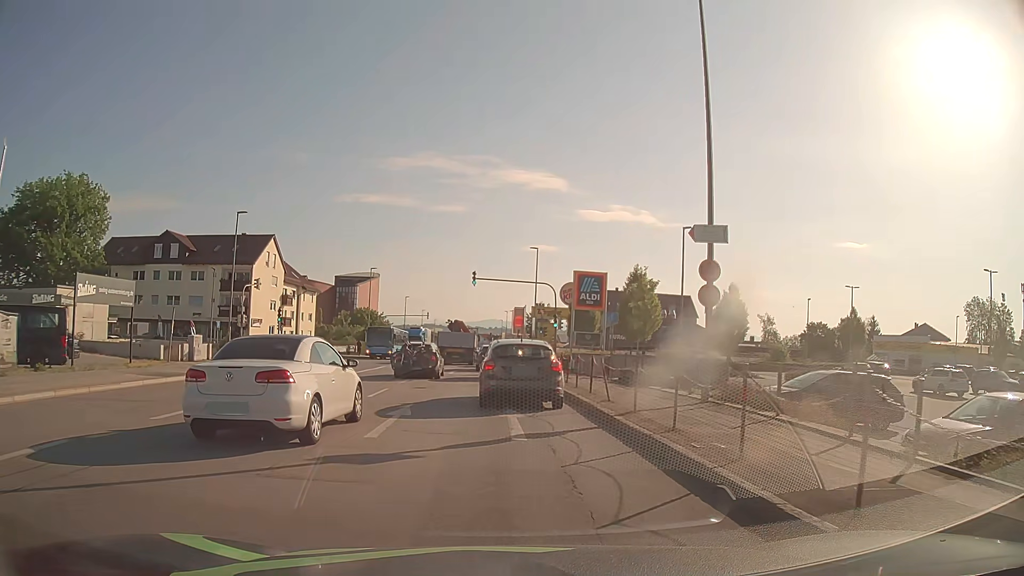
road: tertiary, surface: asphalt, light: Day
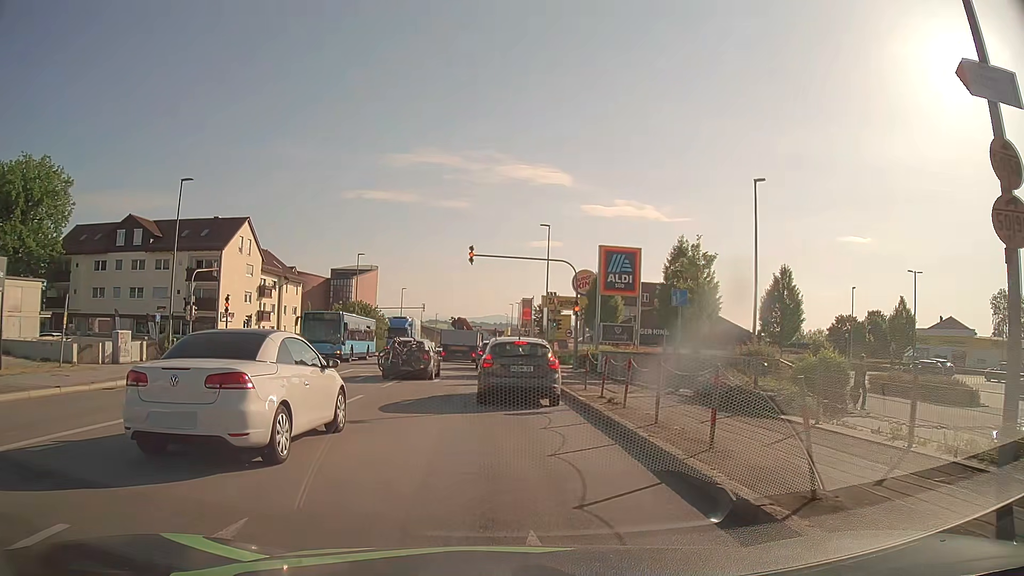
(-0.1, +9.5) m; -1°
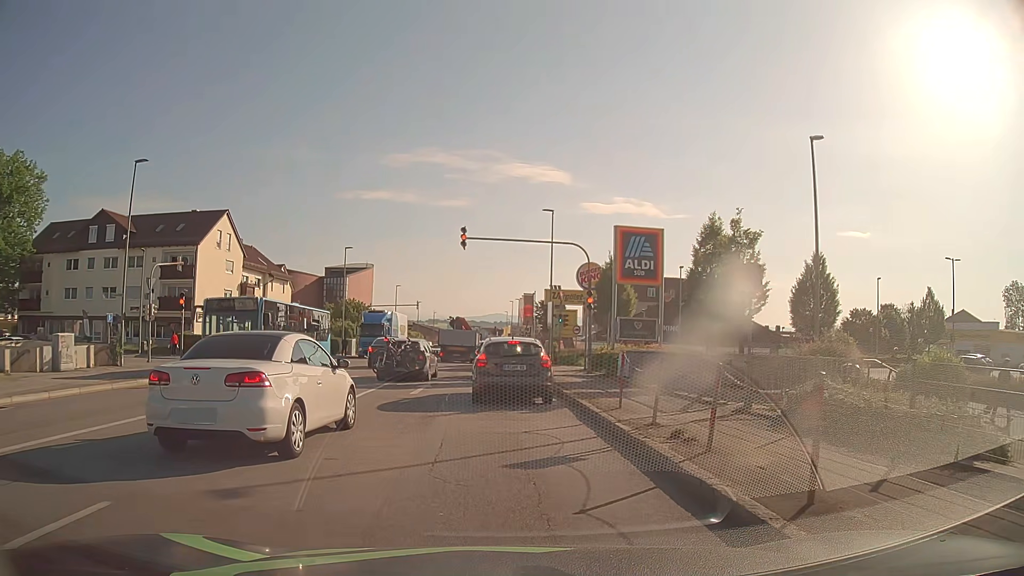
(+0.1, +5.2) m; 0°
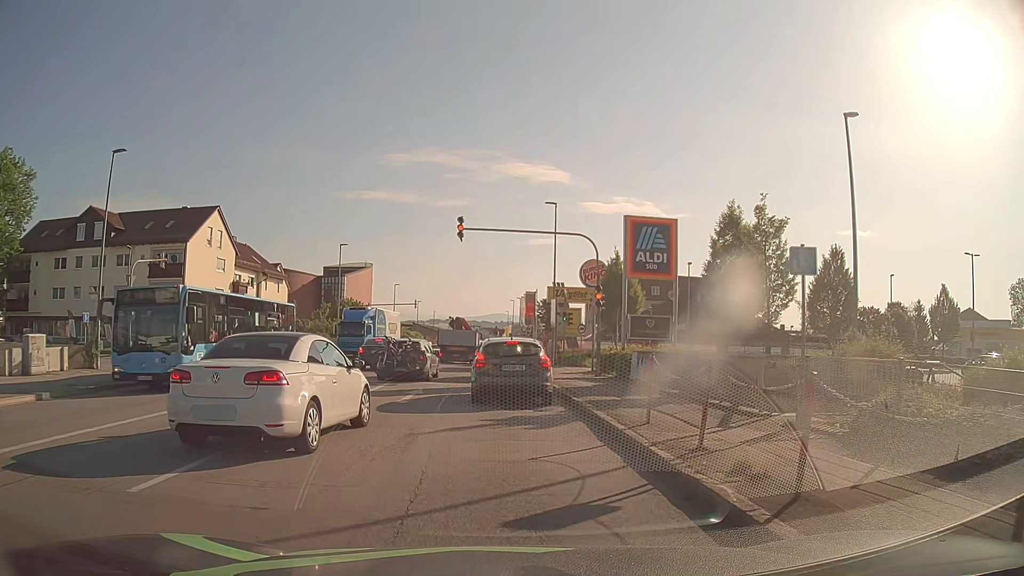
(0.0, +2.3) m; -1°
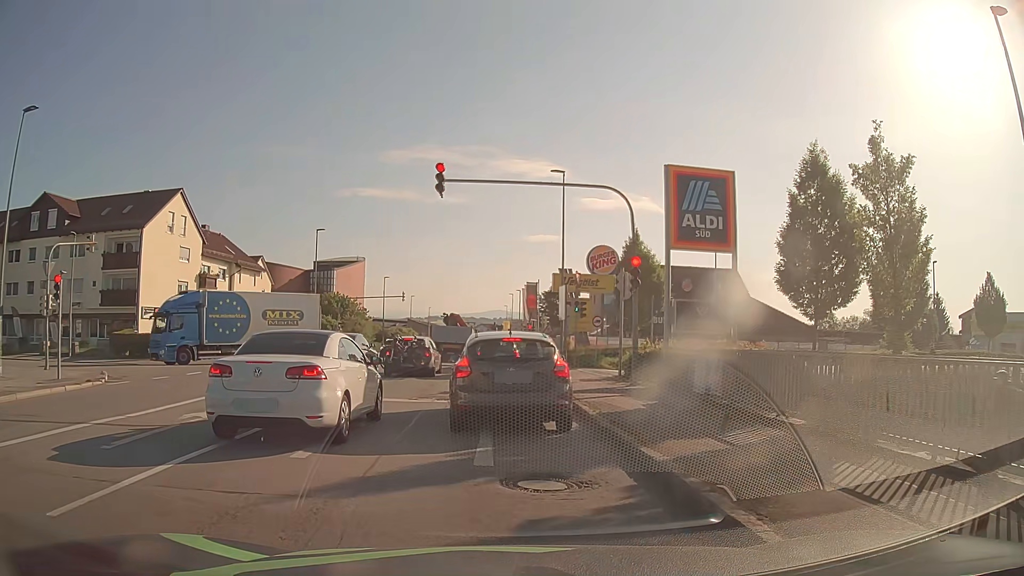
(+0.1, +7.2) m; +1°
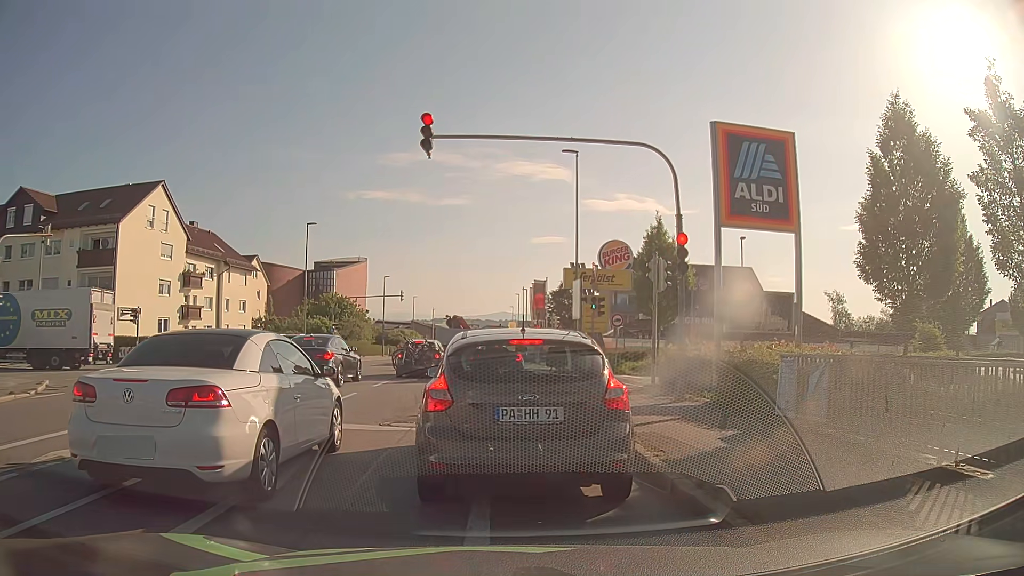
(0.0, +4.1) m; -1°
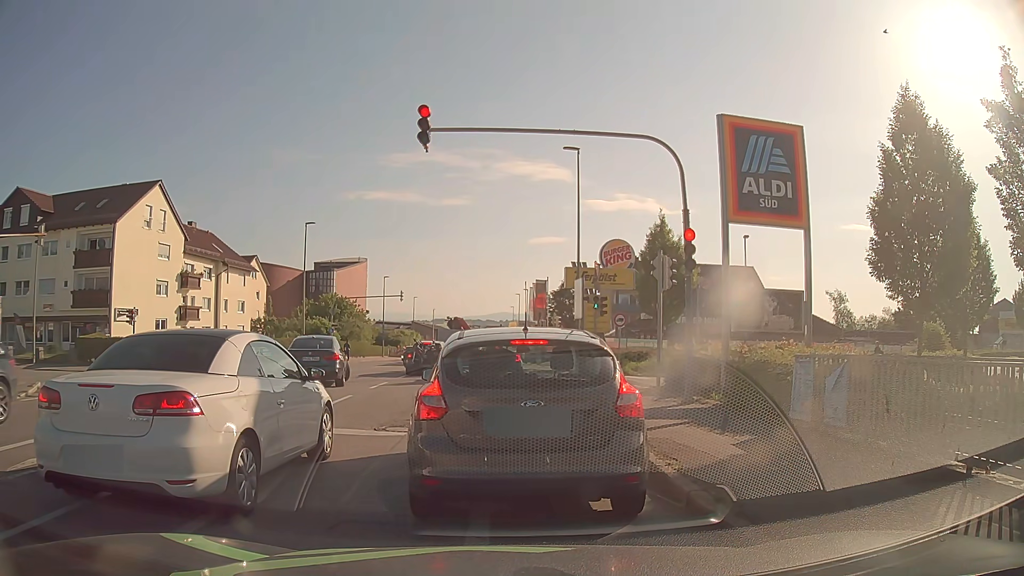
(0.0, +0.6) m; 0°
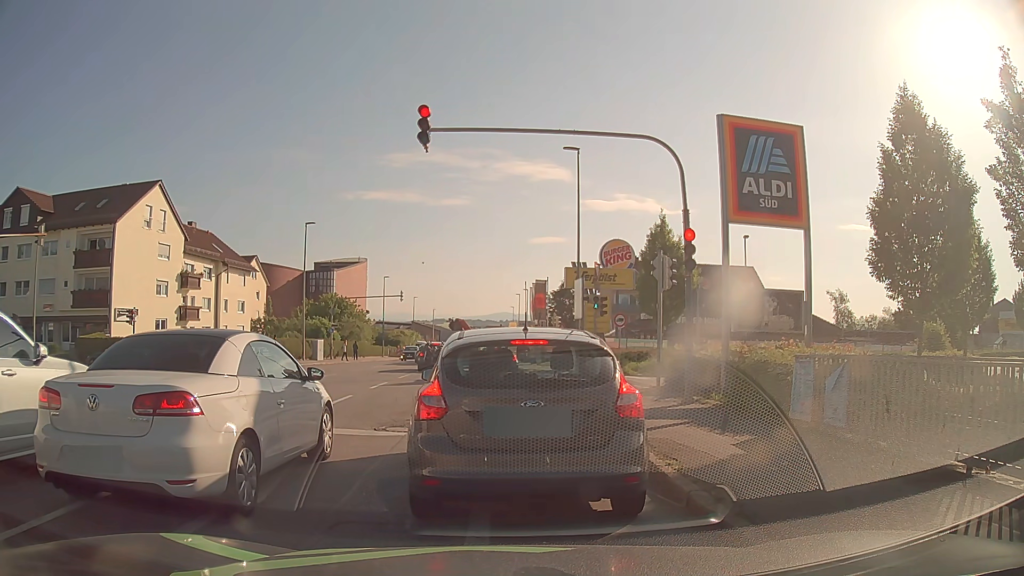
(0.0, 0.0) m; 0°
